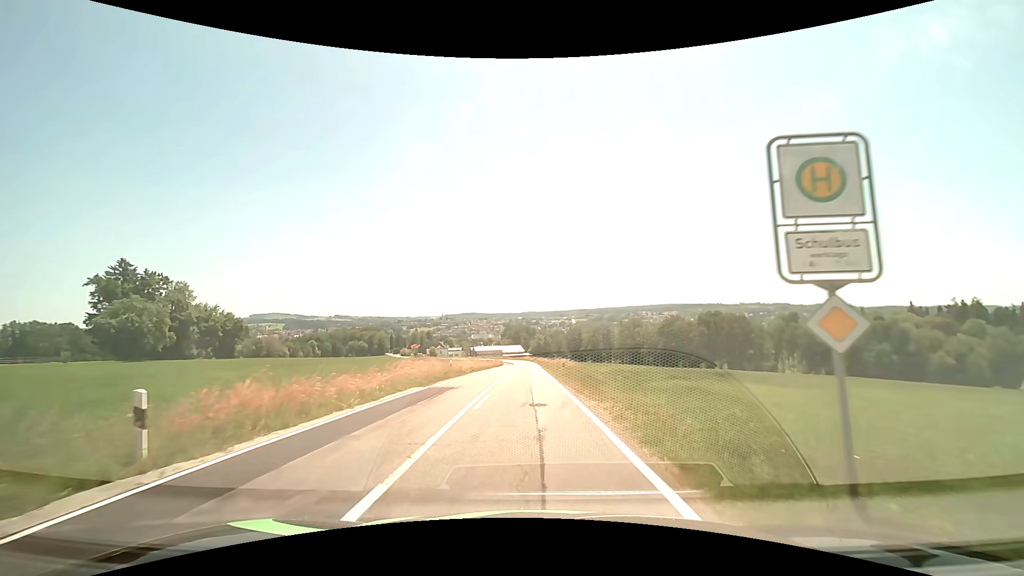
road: tertiary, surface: asphalt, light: Day
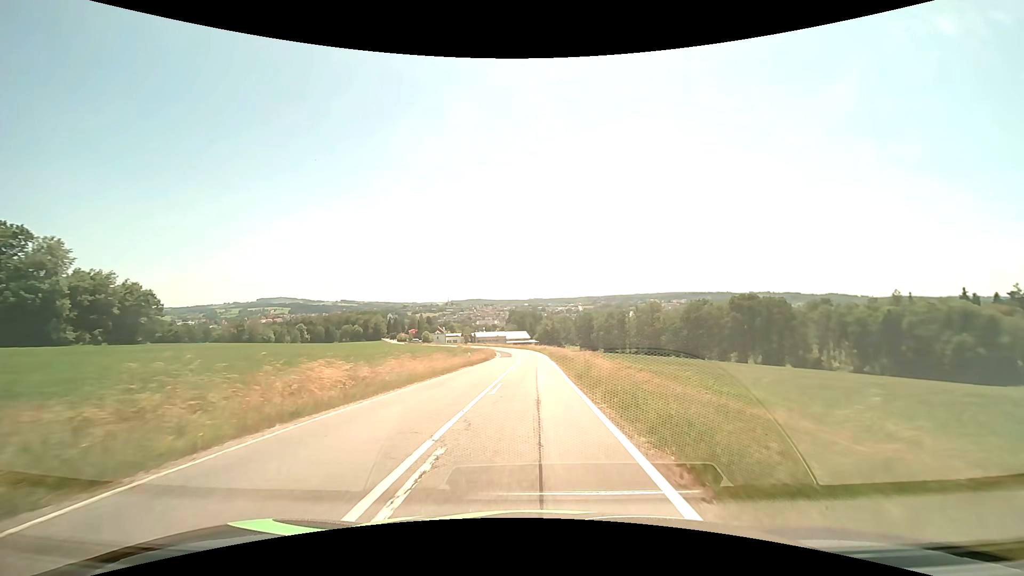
(-0.1, +32.4) m; 0°
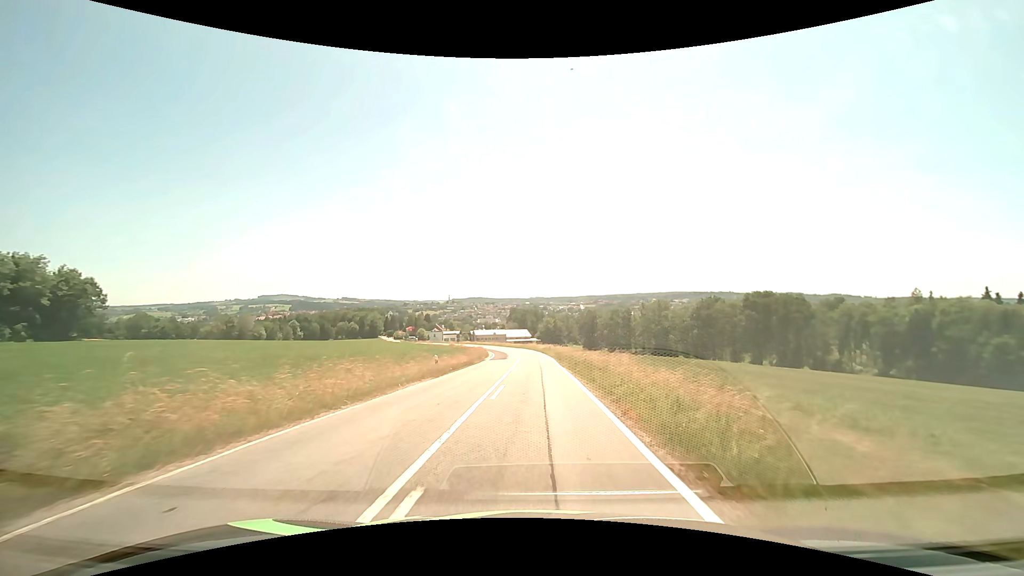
(-0.1, +13.3) m; -1°
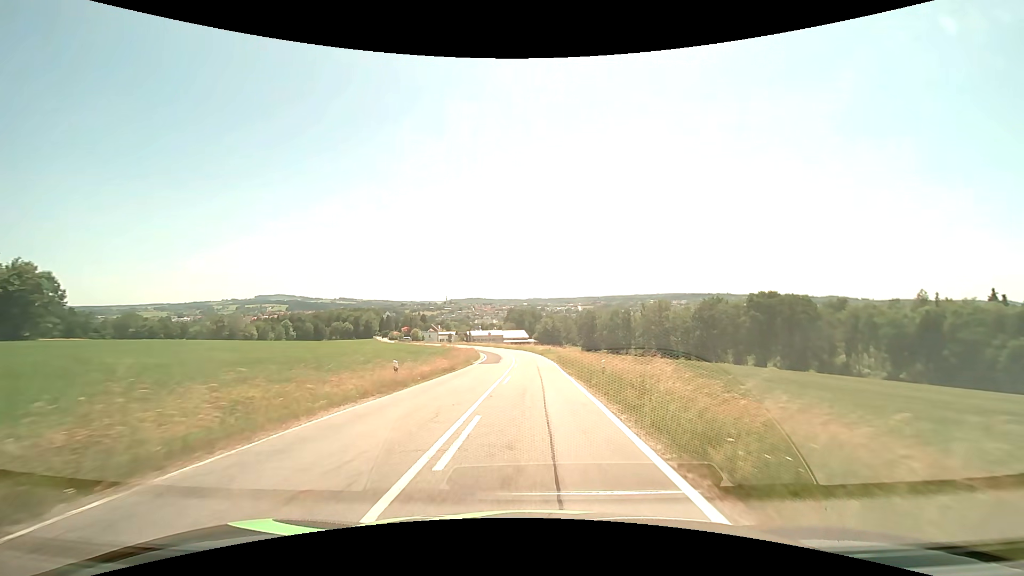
(0.0, +6.7) m; 0°
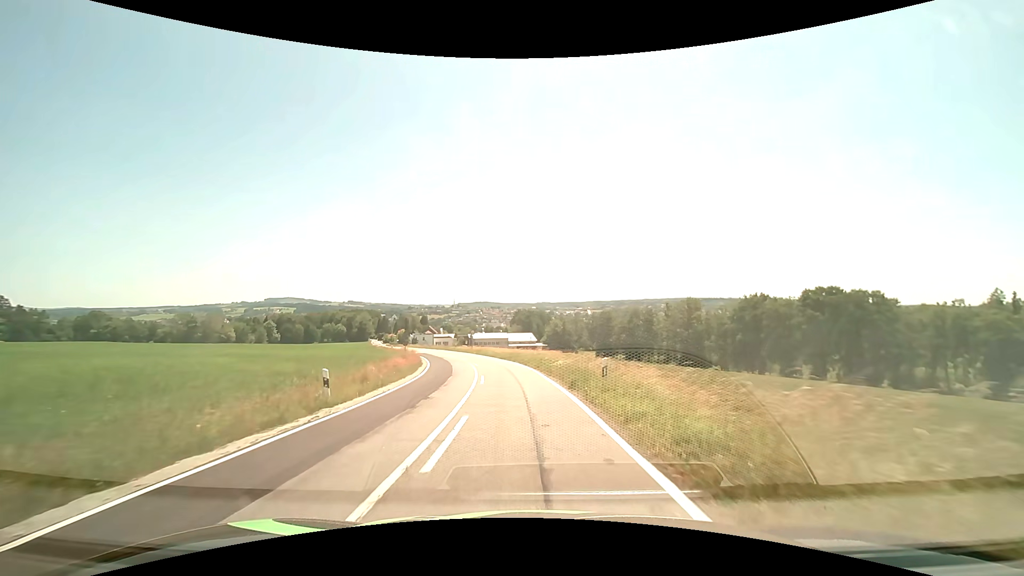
(+0.2, +34.9) m; -1°
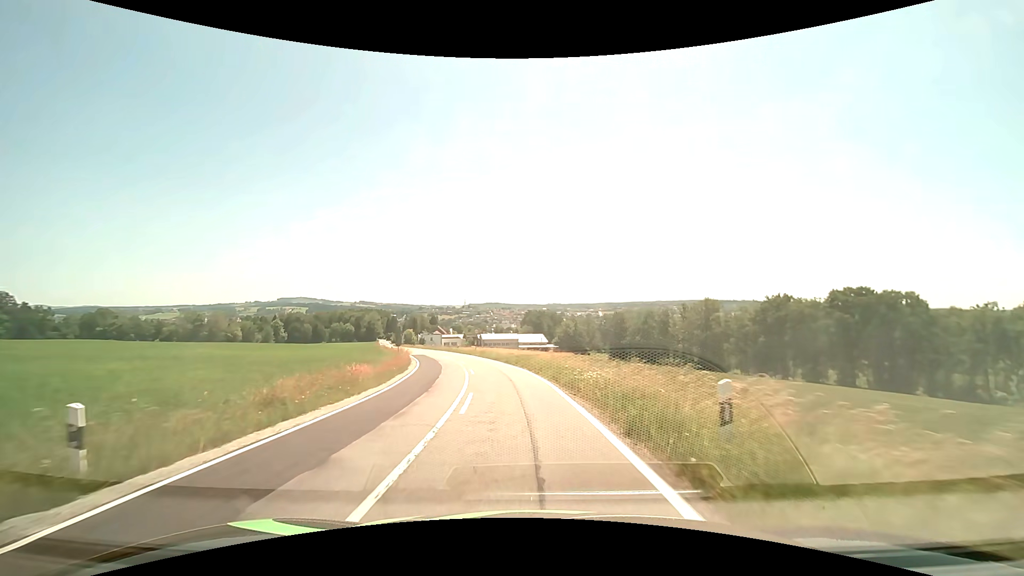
(-0.1, +7.2) m; -1°
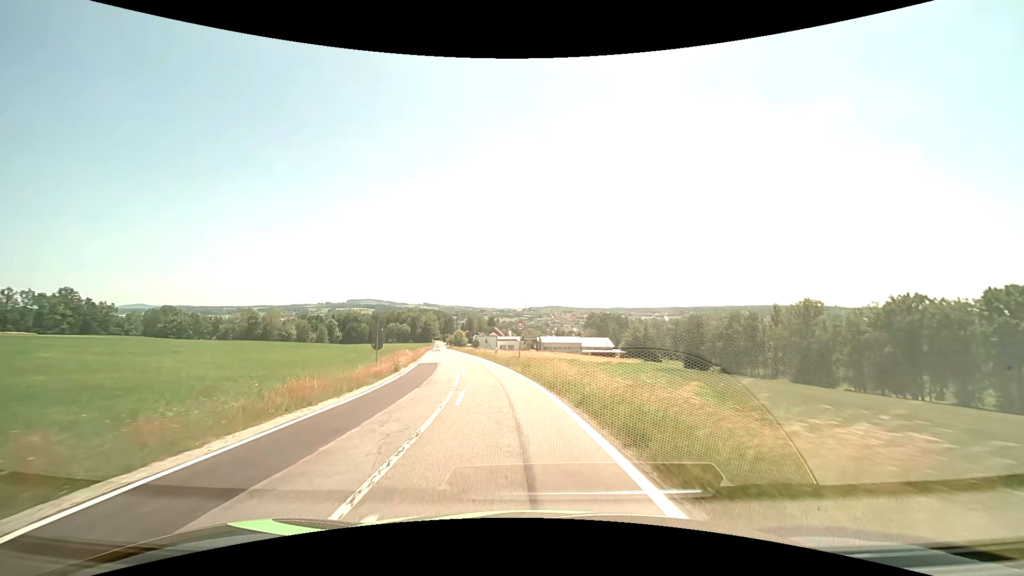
(-1.1, +22.0) m; -7°
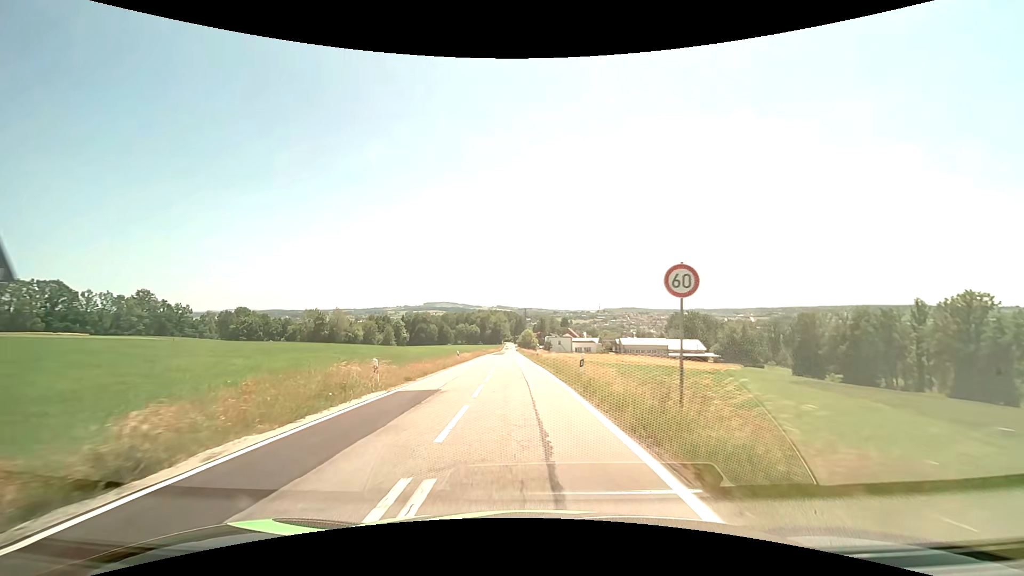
(-1.7, +22.3) m; -8°
(0, +10) (-1, +20) (-1, +30) (-2, +40) (-2, +50) (-3, +60) (-3, +70) (-3, +80) (-4, +90) (-4, +100) m
